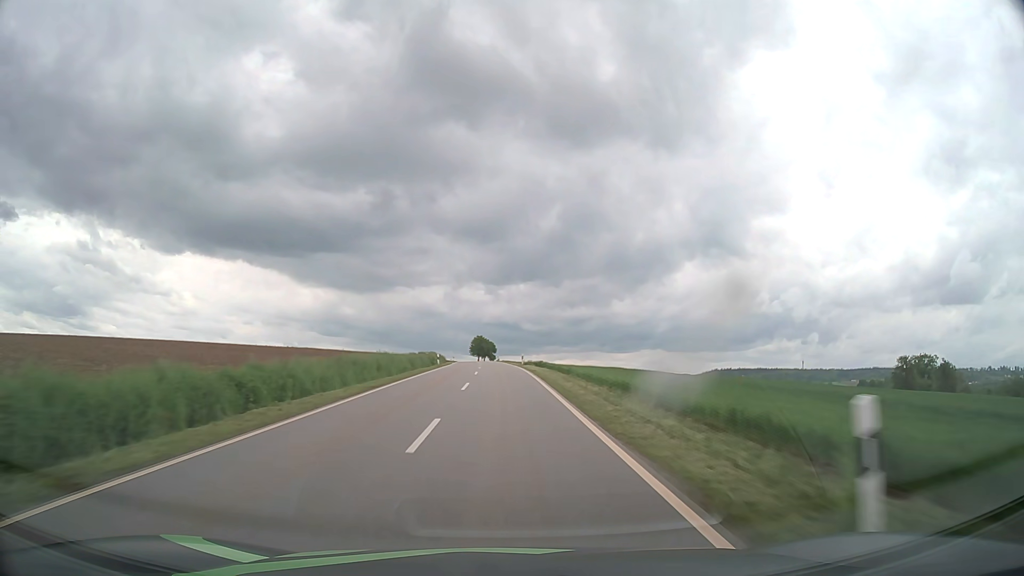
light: Day
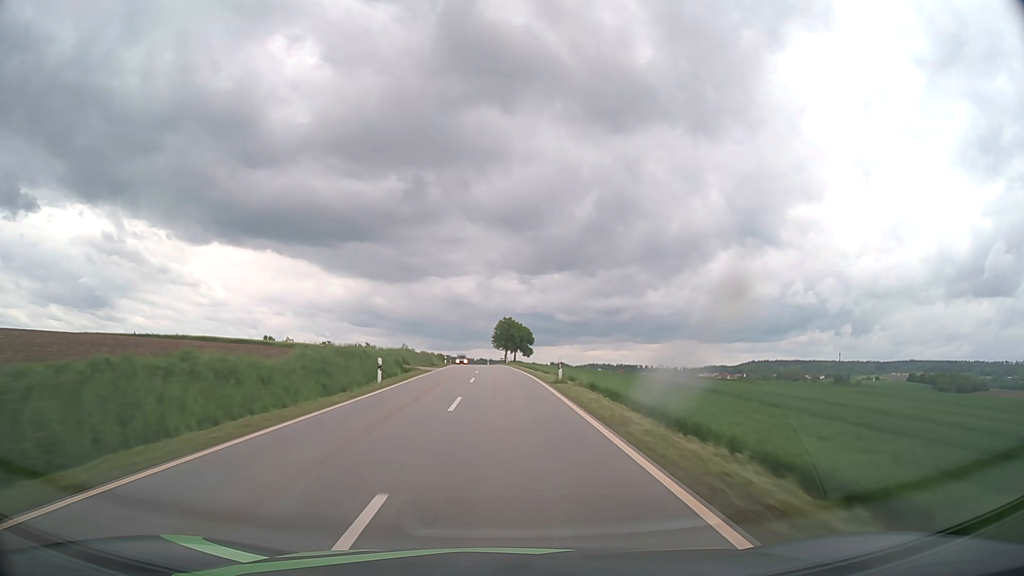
(-2.1, +79.5) m; -3°
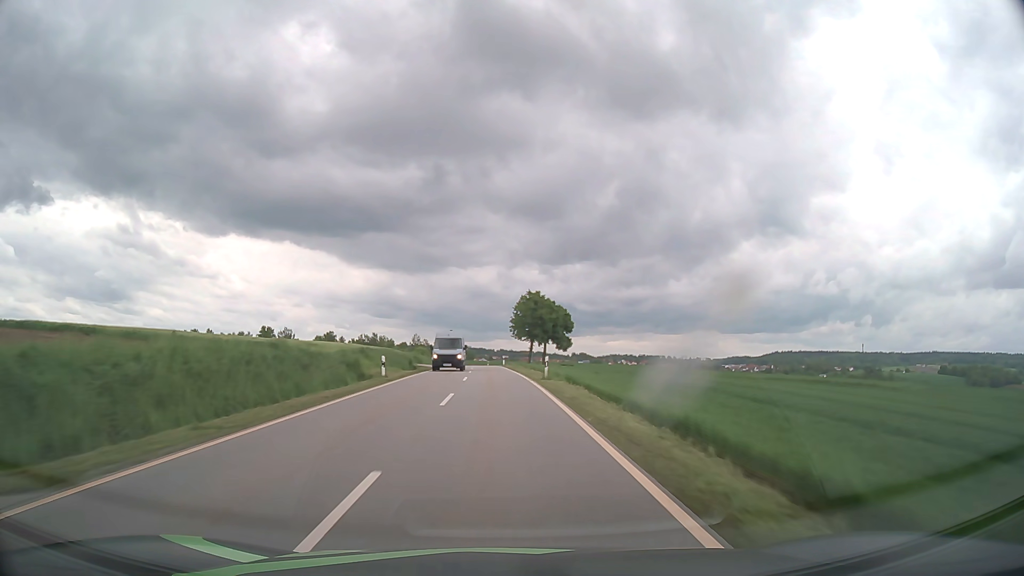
(-0.6, +47.7) m; -2°
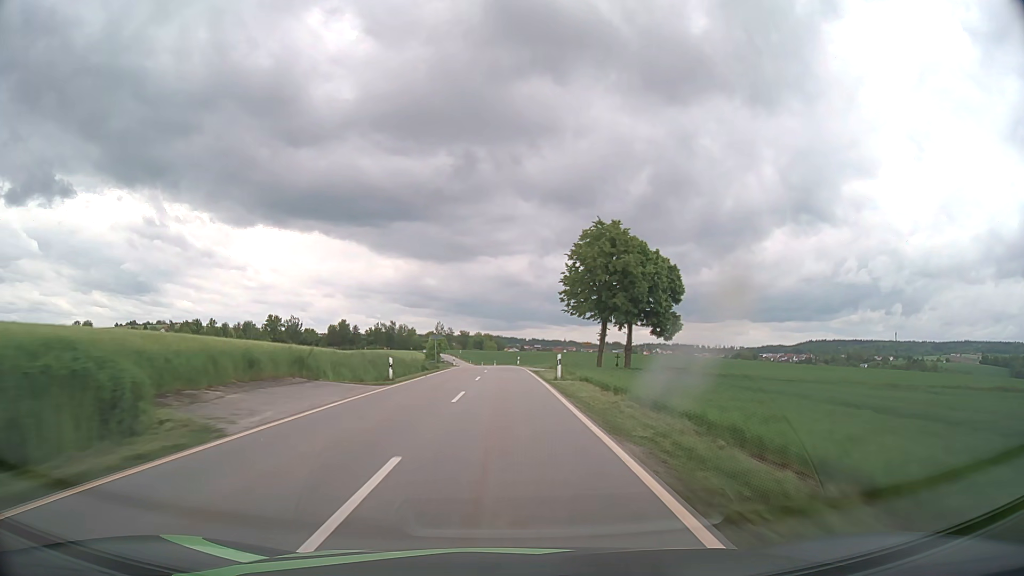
(-1.1, +47.8) m; -3°
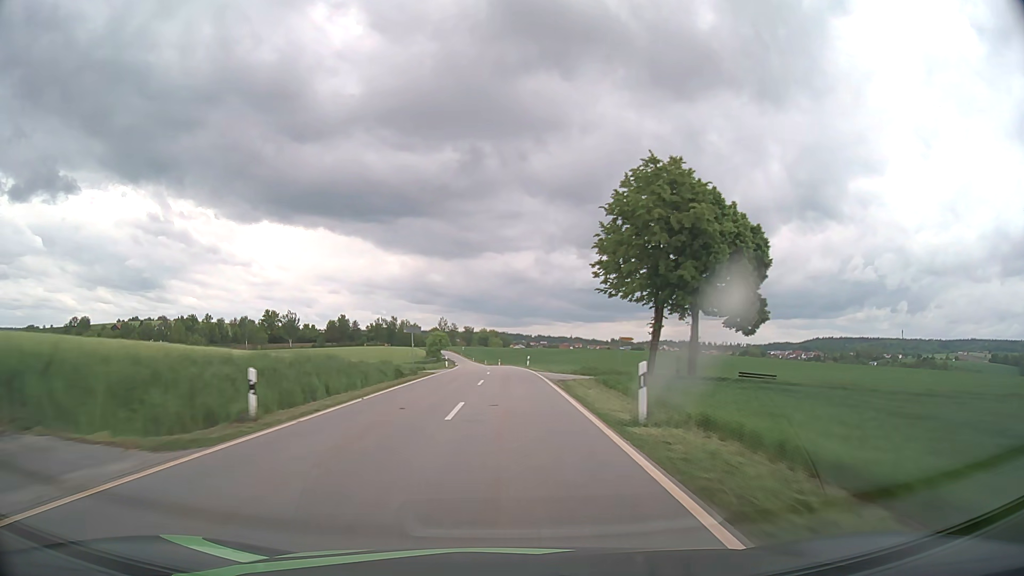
(-0.1, +16.0) m; -1°
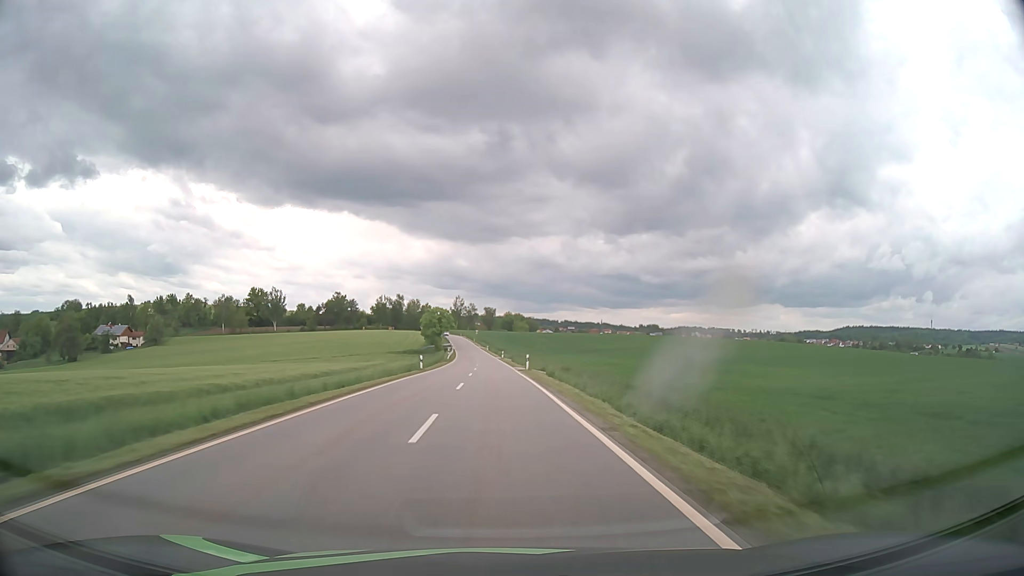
(-0.7, +64.1) m; -2°
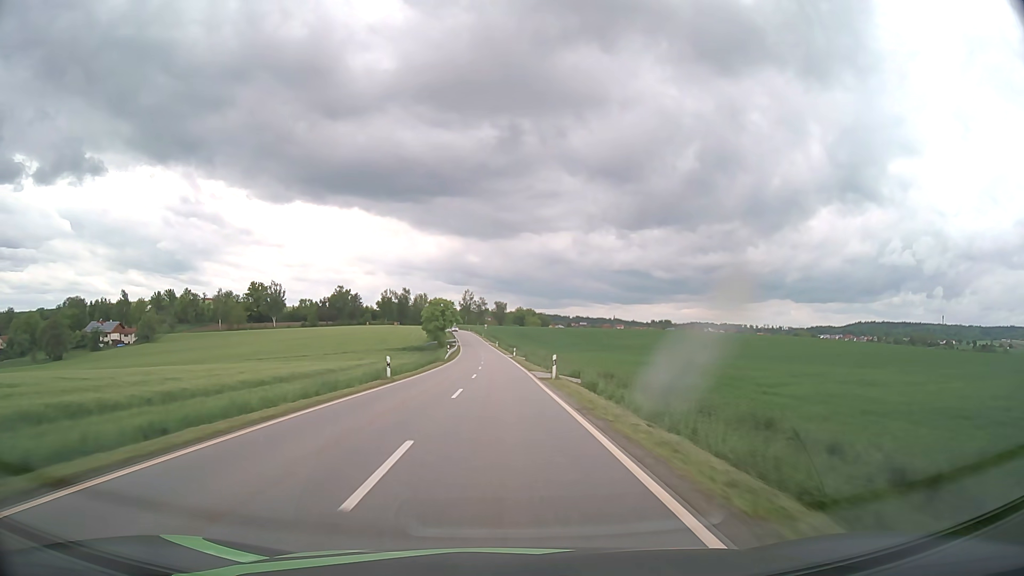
(-0.1, +16.0) m; -1°
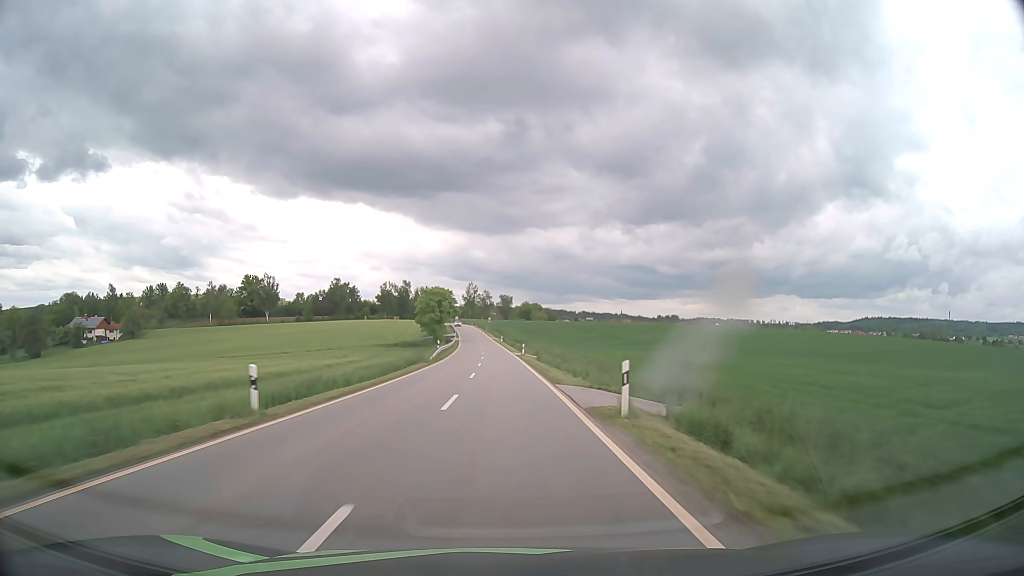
(-0.1, +16.0) m; 0°
(0, +10) (0, +20) (0, +30) (0, +40) (-1, +50) (-1, +60) (-1, +70) (-2, +80) (-2, +90) (-3, +100) m
